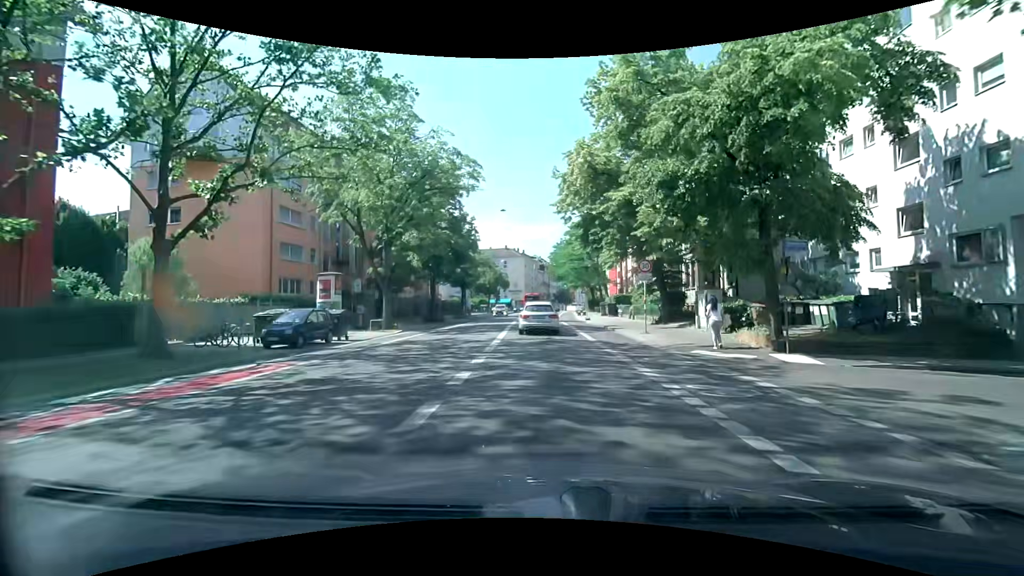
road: secondary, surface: asphalt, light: Day
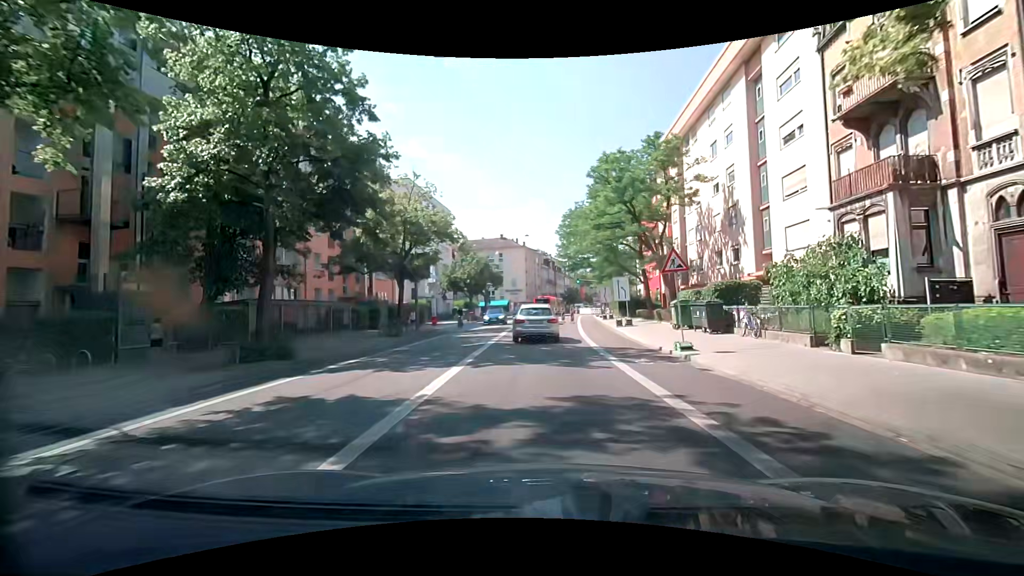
(+0.2, +27.2) m; +2°
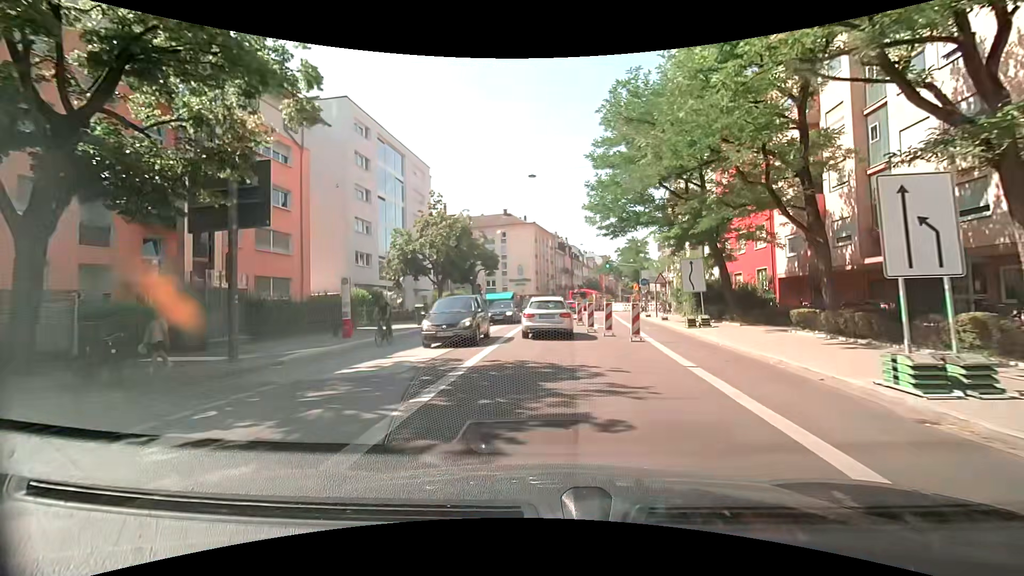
(-0.9, +23.5) m; -4°
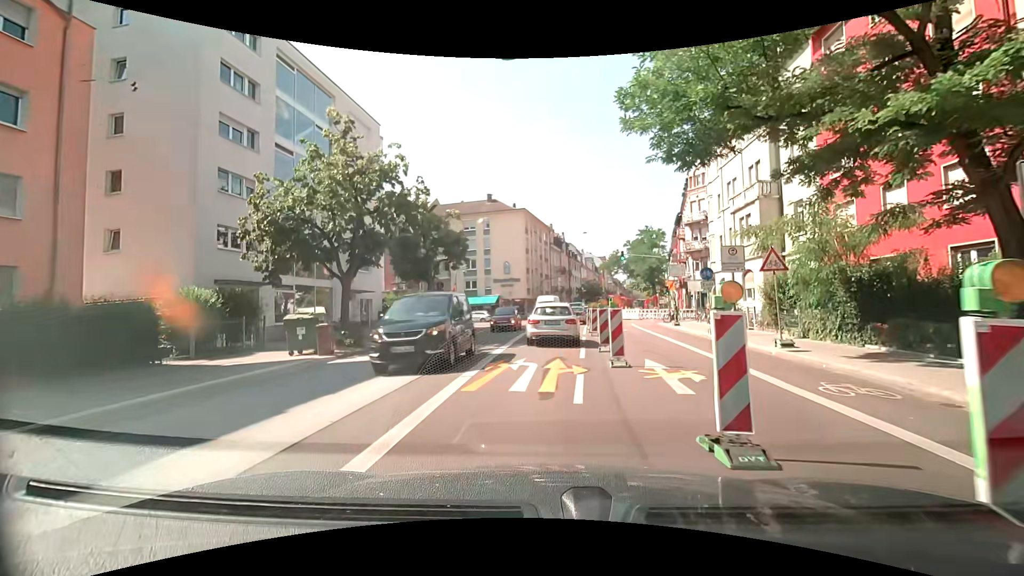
(+0.5, +16.2) m; +3°
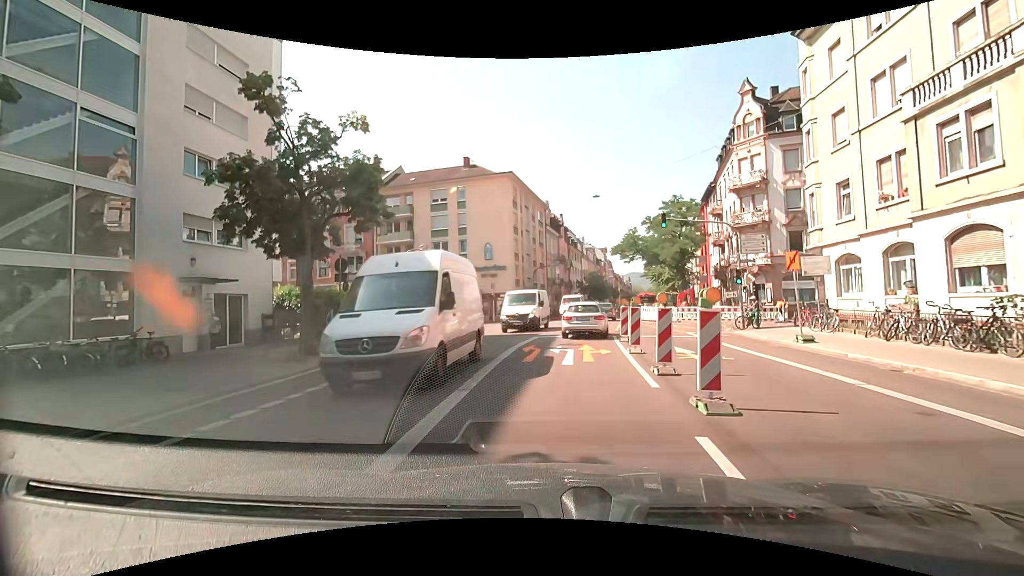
(-0.2, +16.6) m; 0°
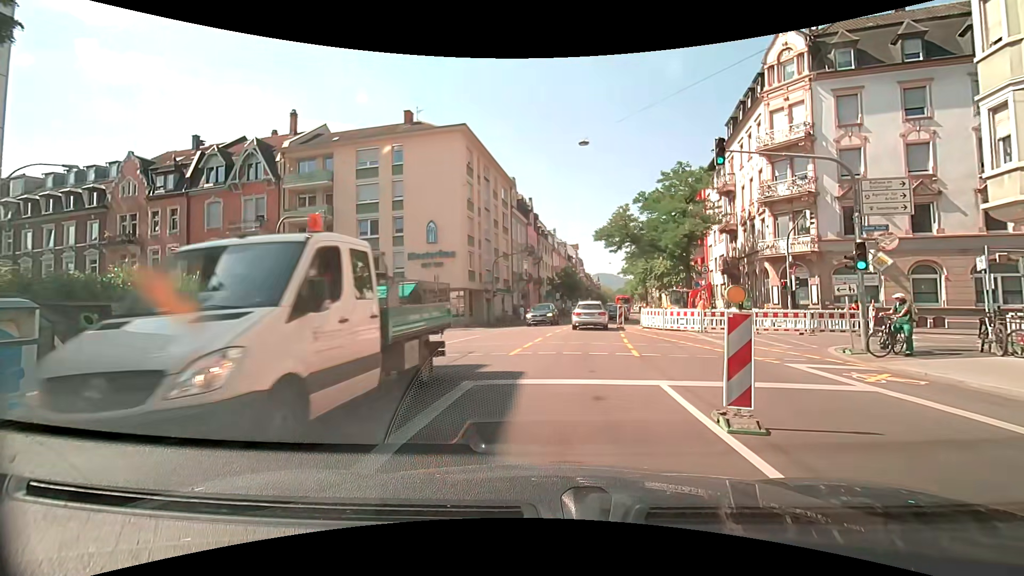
(+0.1, +12.7) m; +3°
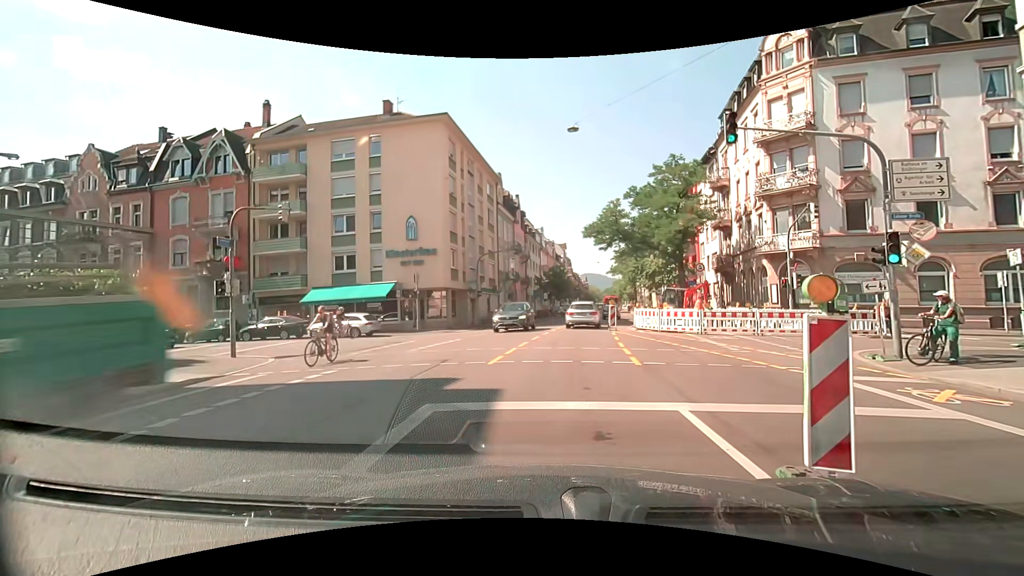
(0.0, +2.0) m; +1°
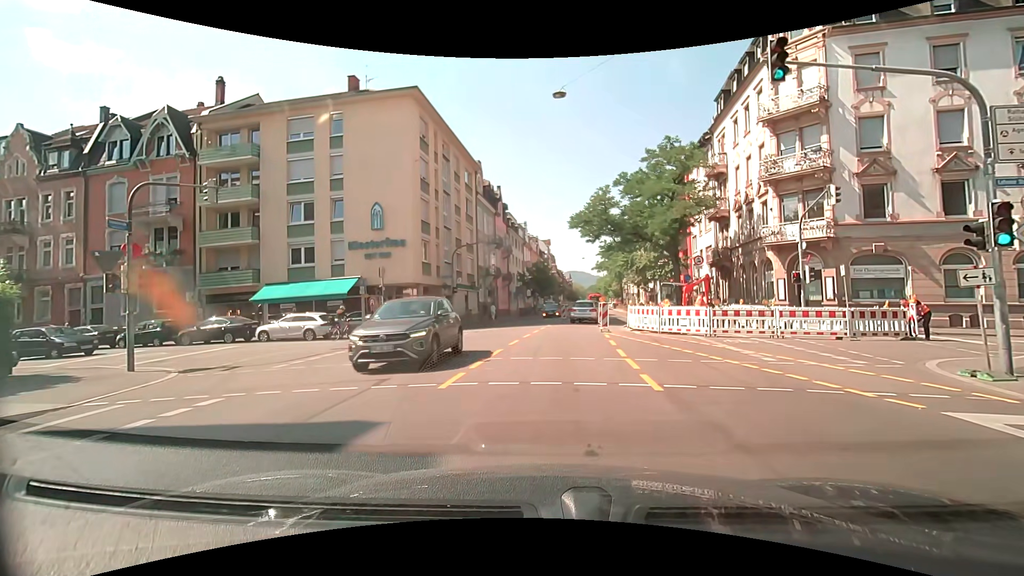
(+0.1, +3.6) m; +2°
